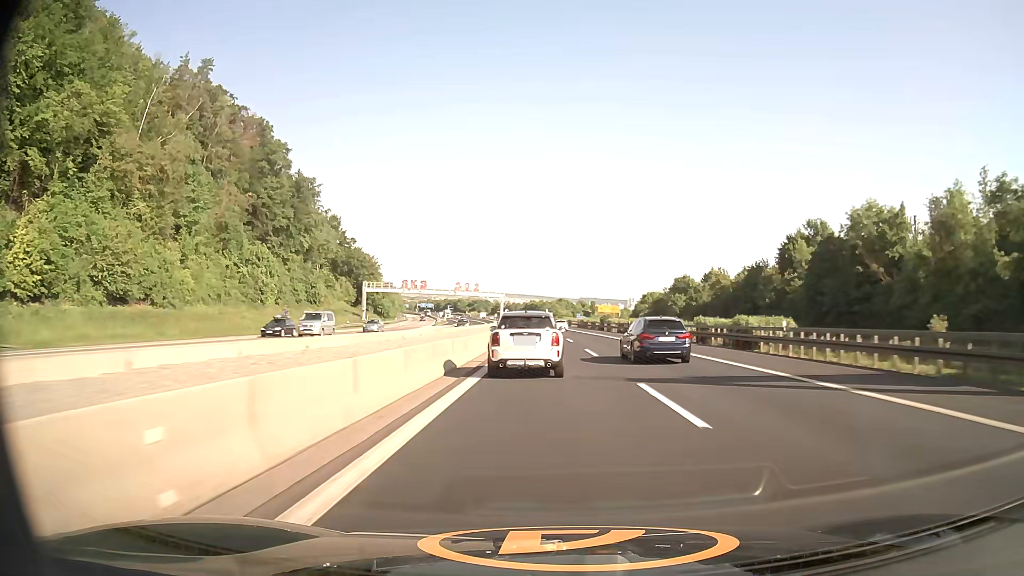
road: motorway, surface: asphalt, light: Day
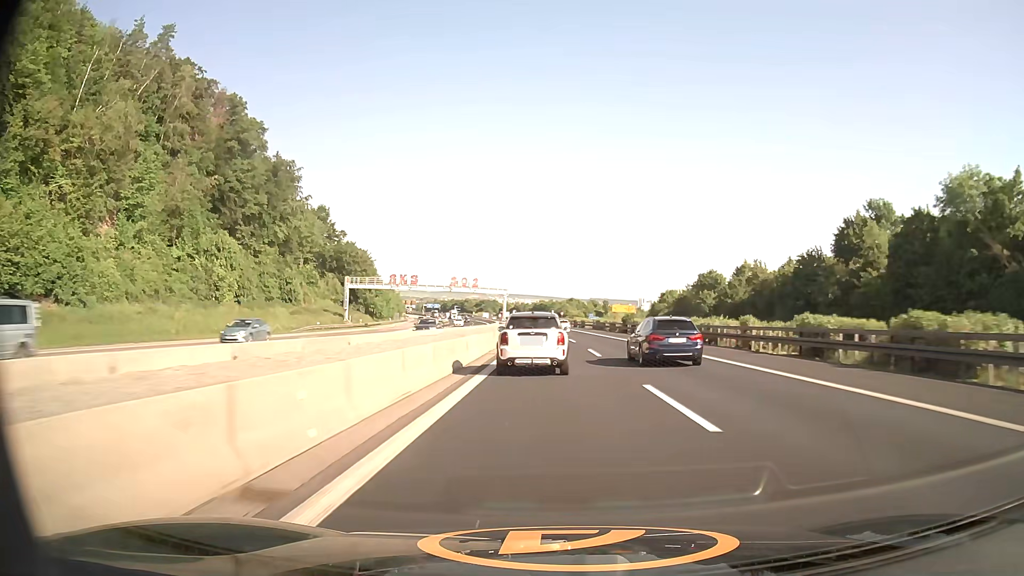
(-0.1, +18.1) m; -1°
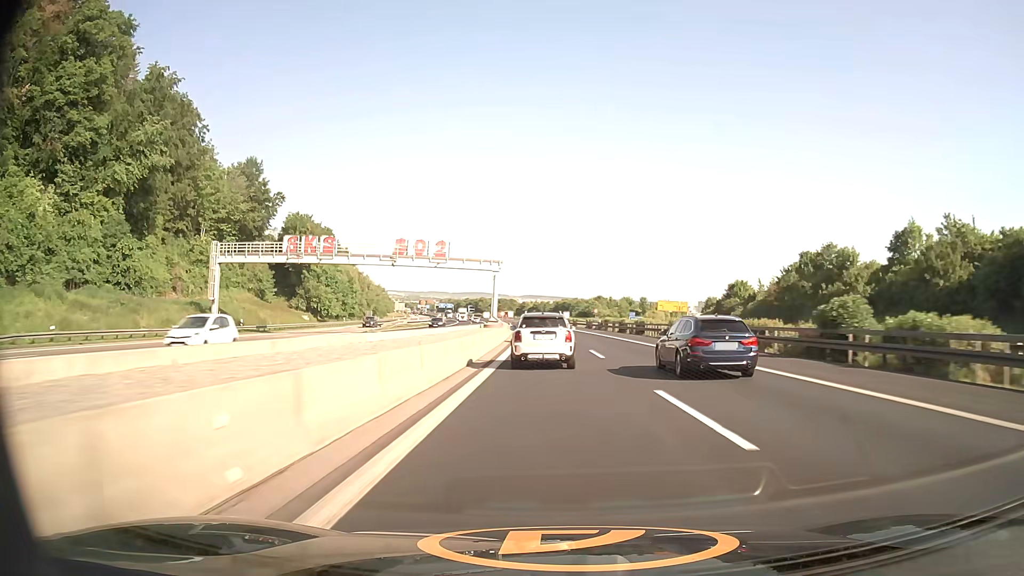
(-0.9, +55.1) m; -2°
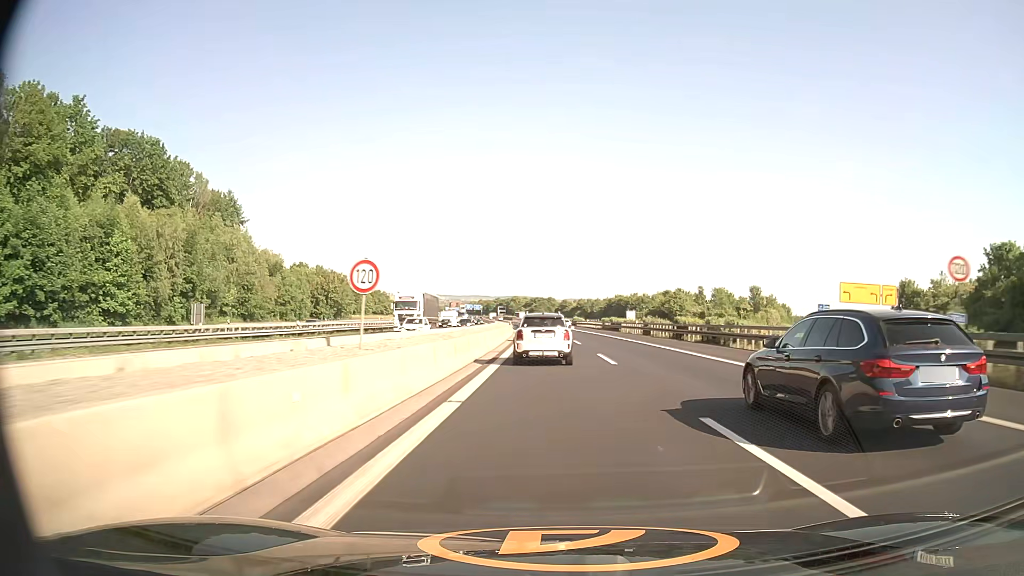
(-2.8, +93.1) m; -4°
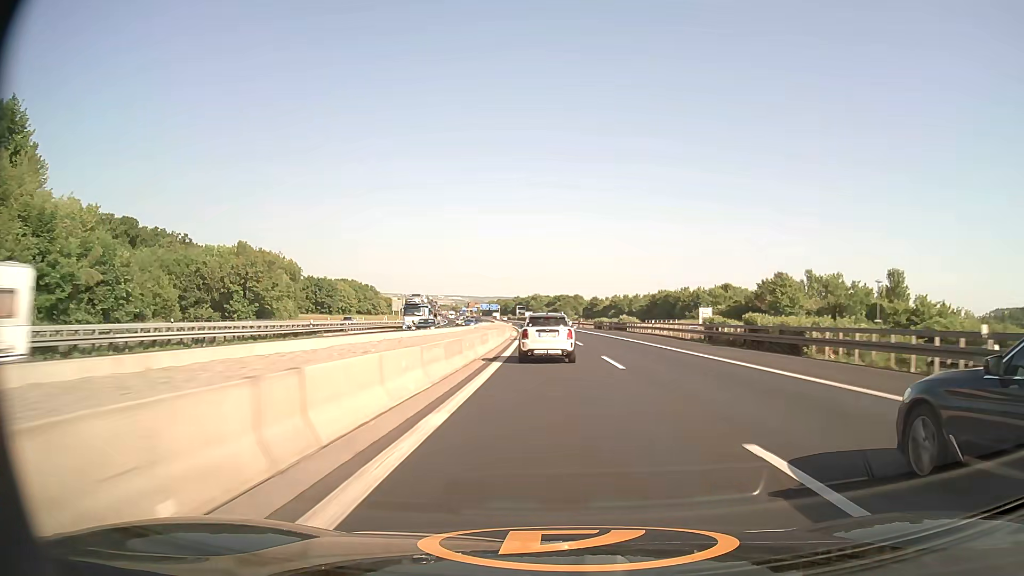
(-1.0, +55.7) m; -2°
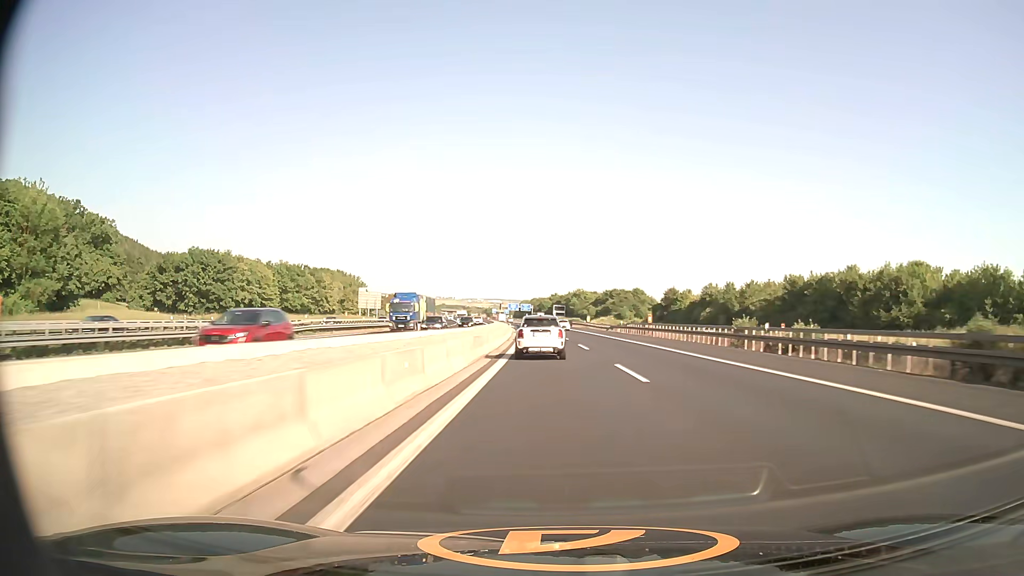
(-2.9, +93.2) m; -3°
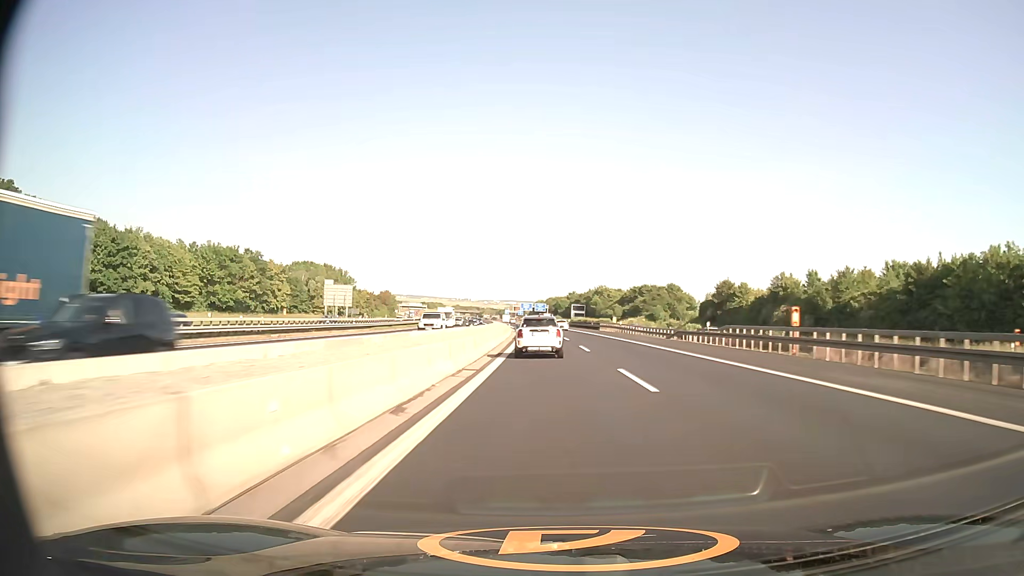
(-0.5, +37.9) m; -1°
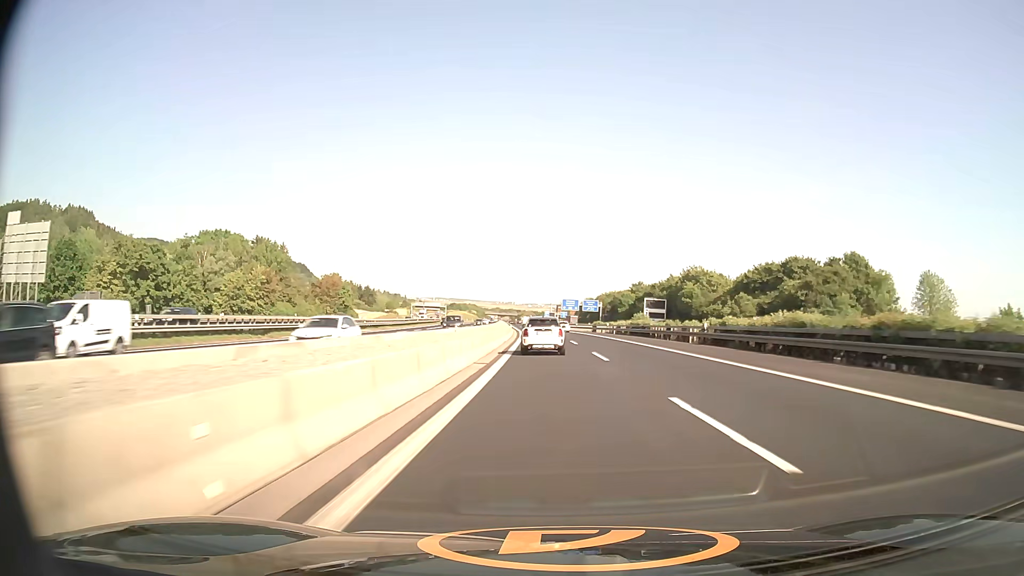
(-3.2, +96.6) m; -4°
(0, +10) (0, +20) (0, +30) (0, +40) (-1, +50) (-1, +60) (-2, +70) (-2, +80) (-2, +90) (-3, +100) m
